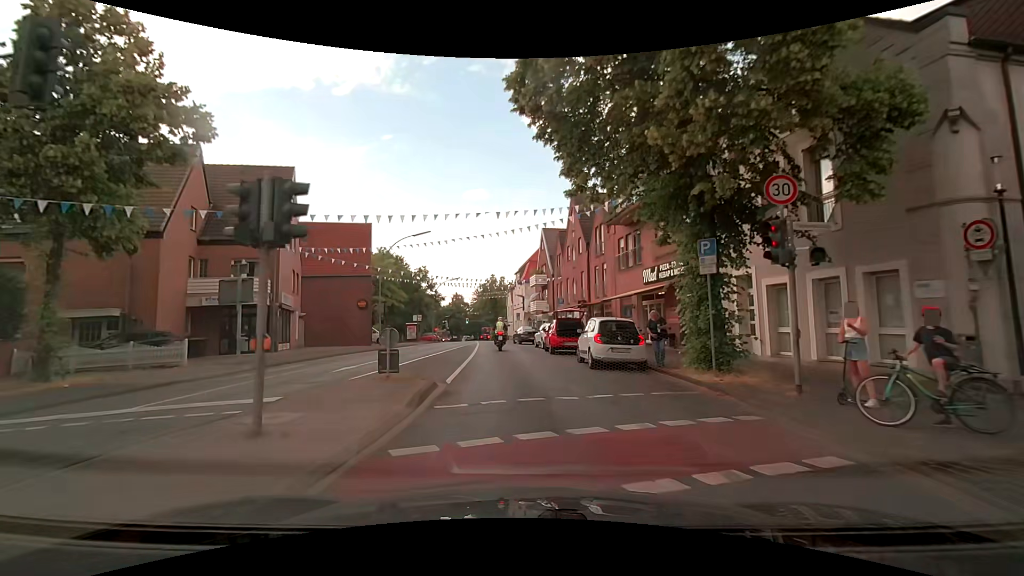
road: secondary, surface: asphalt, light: Day
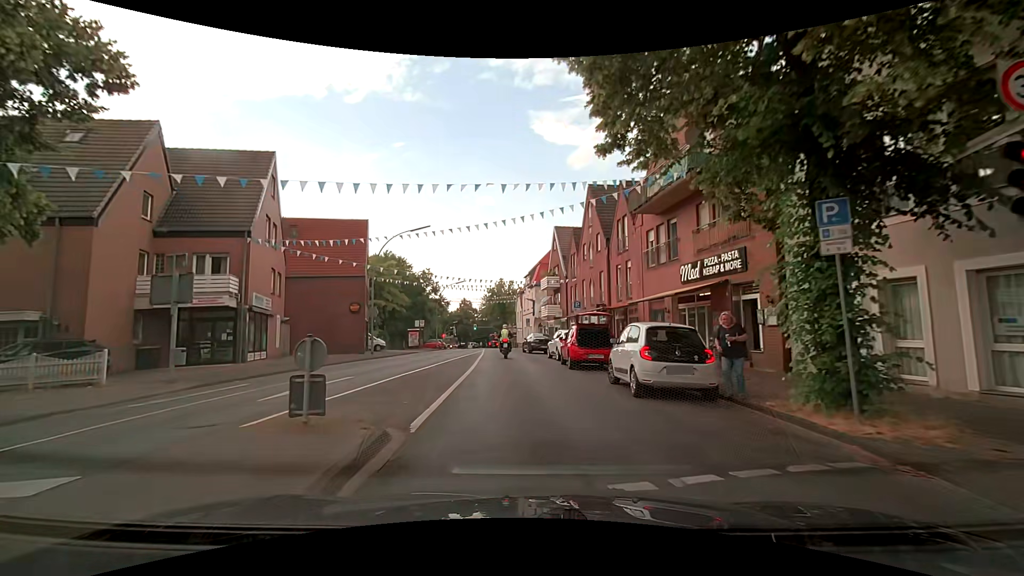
(0.0, +4.5) m; -1°
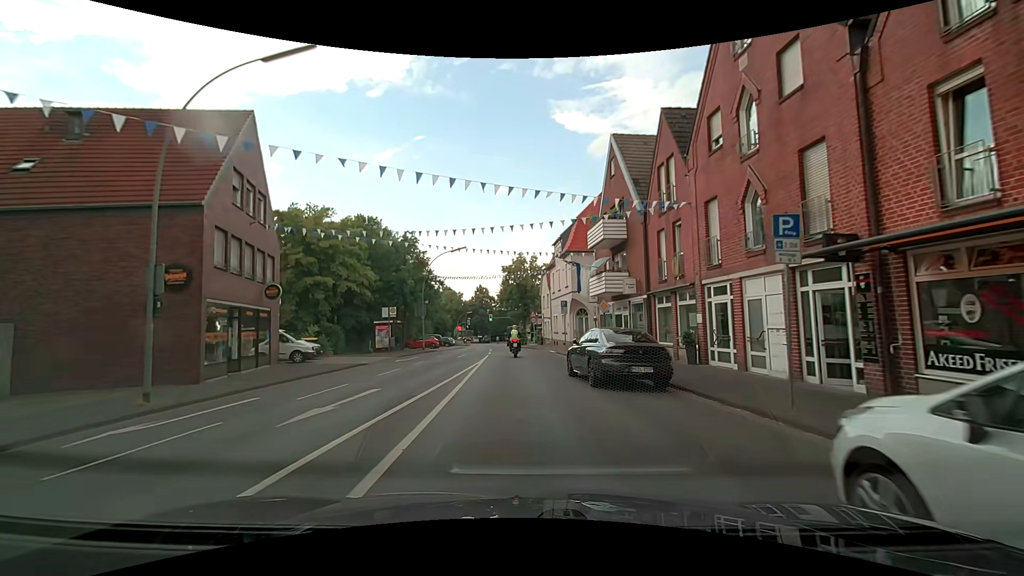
(-0.9, +22.6) m; -4°
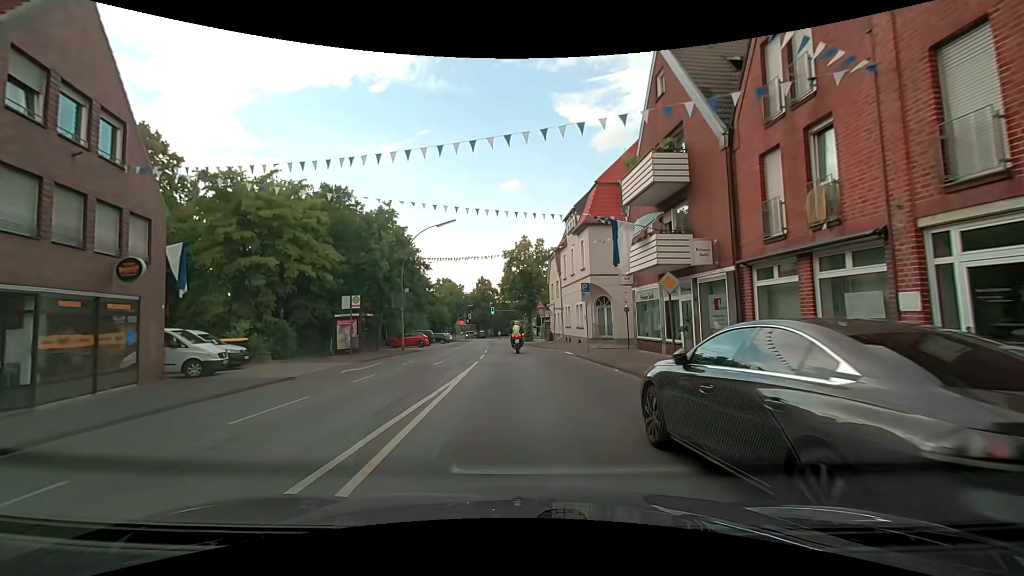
(0.0, +9.2) m; 0°
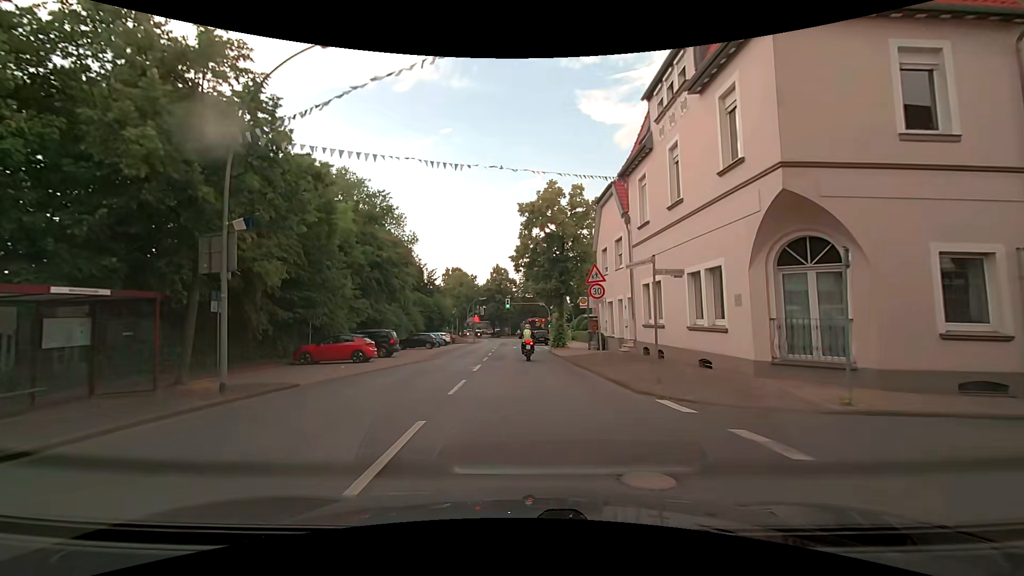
(-0.5, +22.7) m; -1°
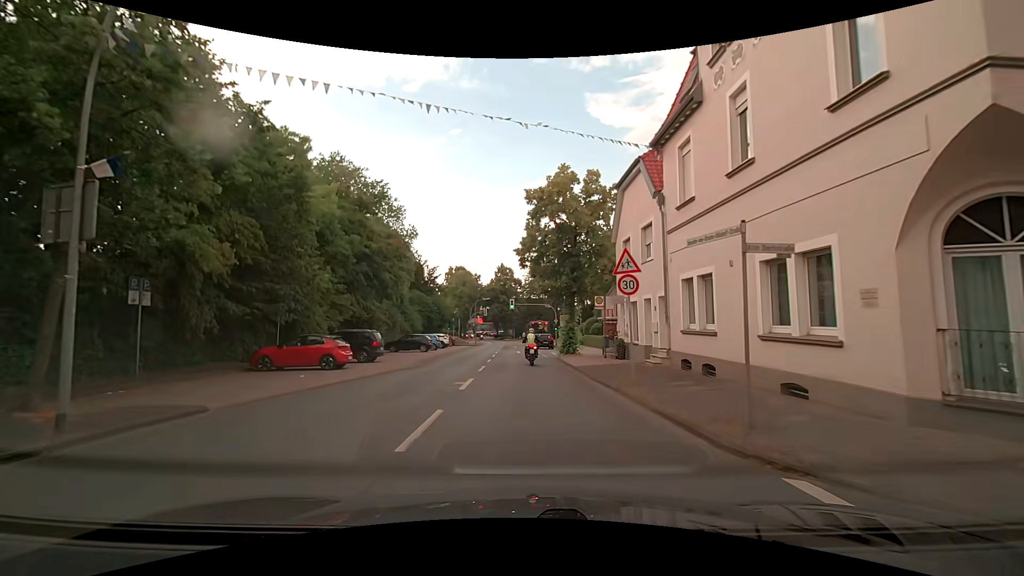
(-0.1, +4.5) m; -1°
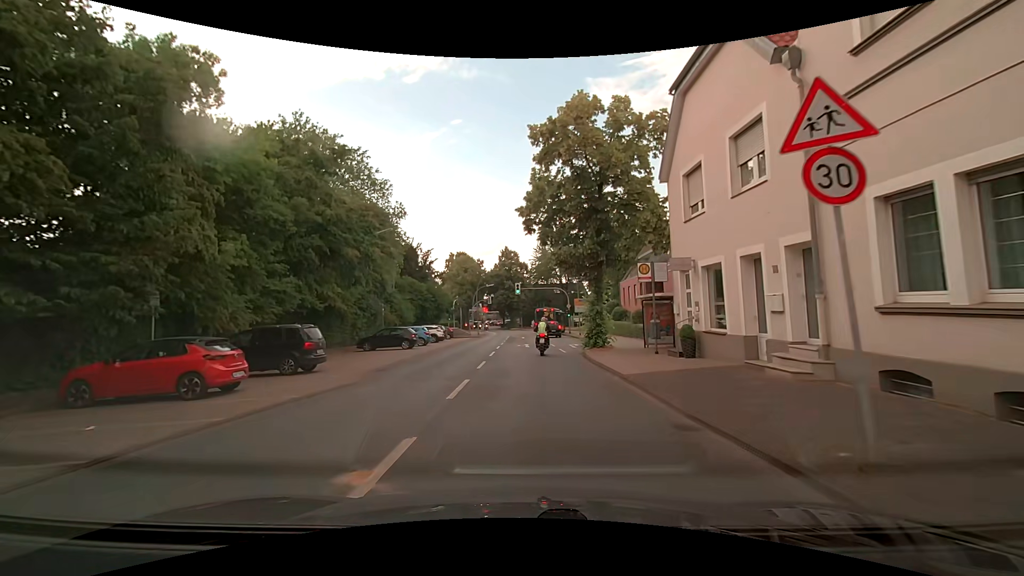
(0.0, +9.0) m; -1°
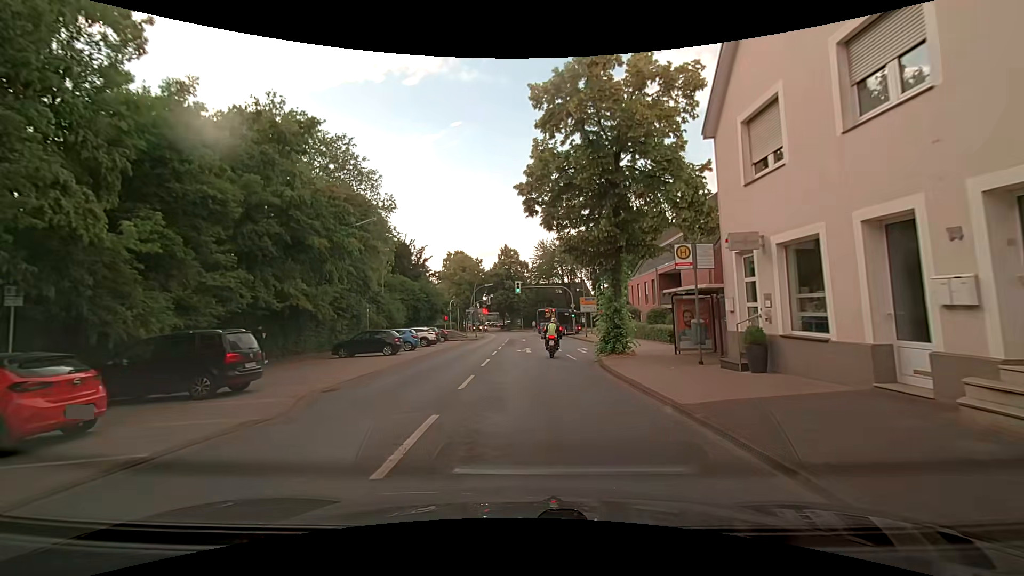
(0.0, +4.5) m; +1°
